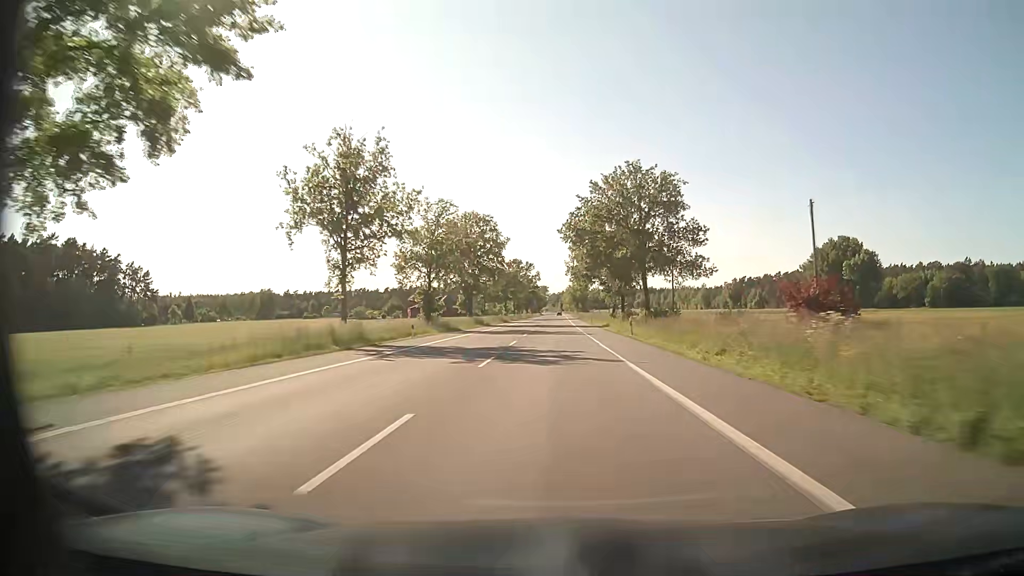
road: secondary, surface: asphalt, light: Day
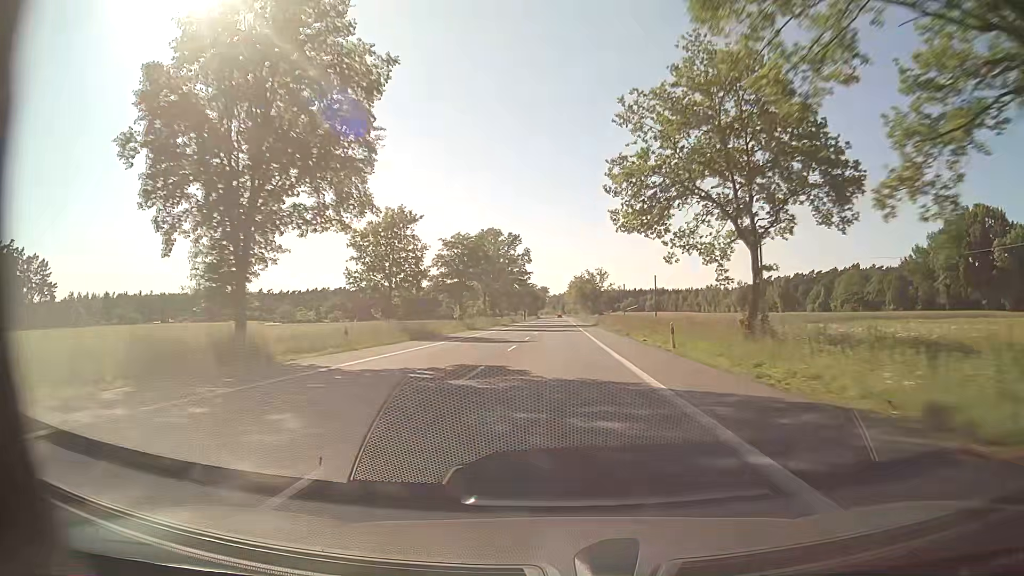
(-0.1, +64.5) m; 0°
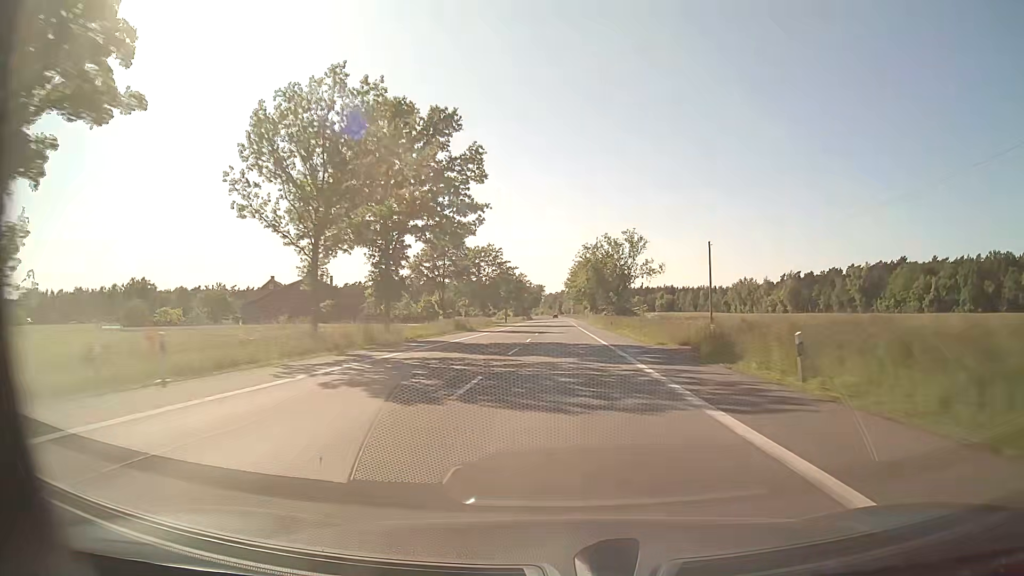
(+0.2, +64.4) m; 0°
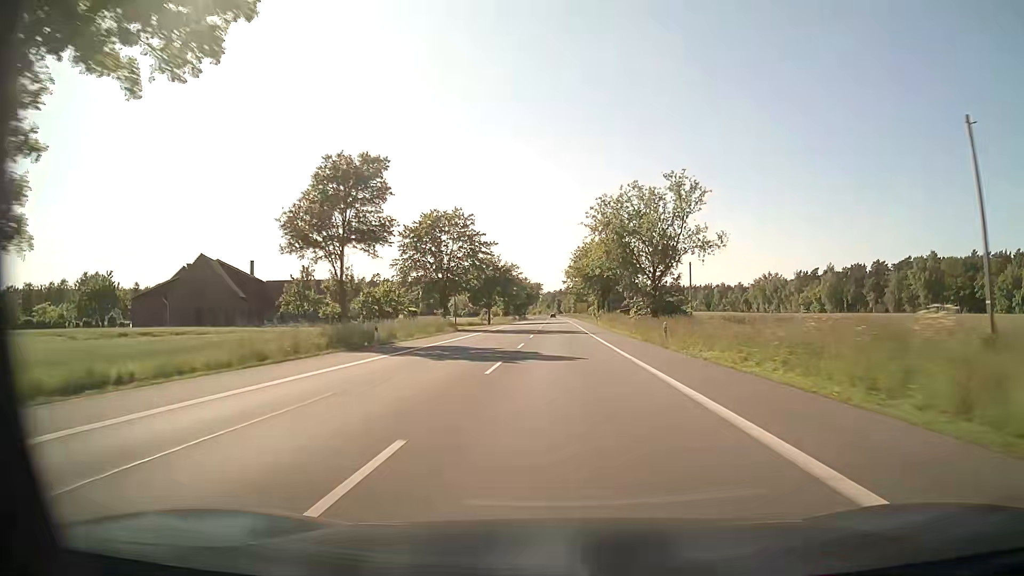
(+0.1, +32.2) m; 0°
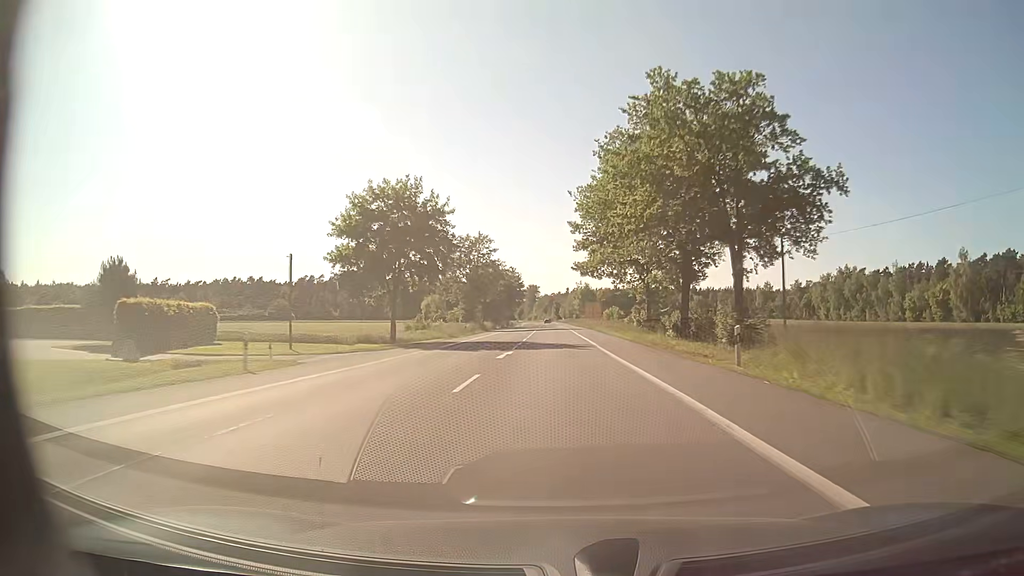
(0.0, +64.4) m; 0°
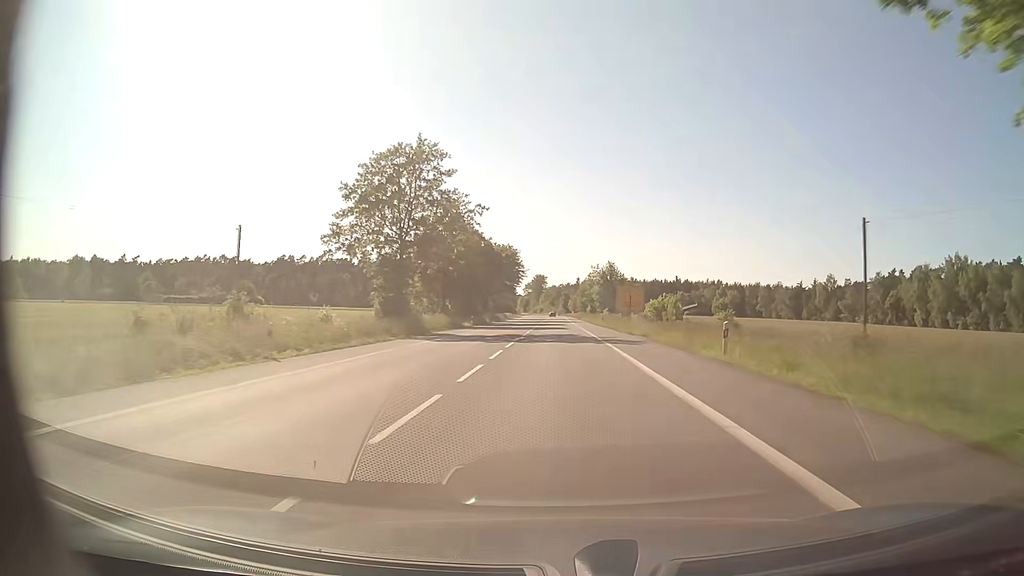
(-0.2, +47.4) m; -1°
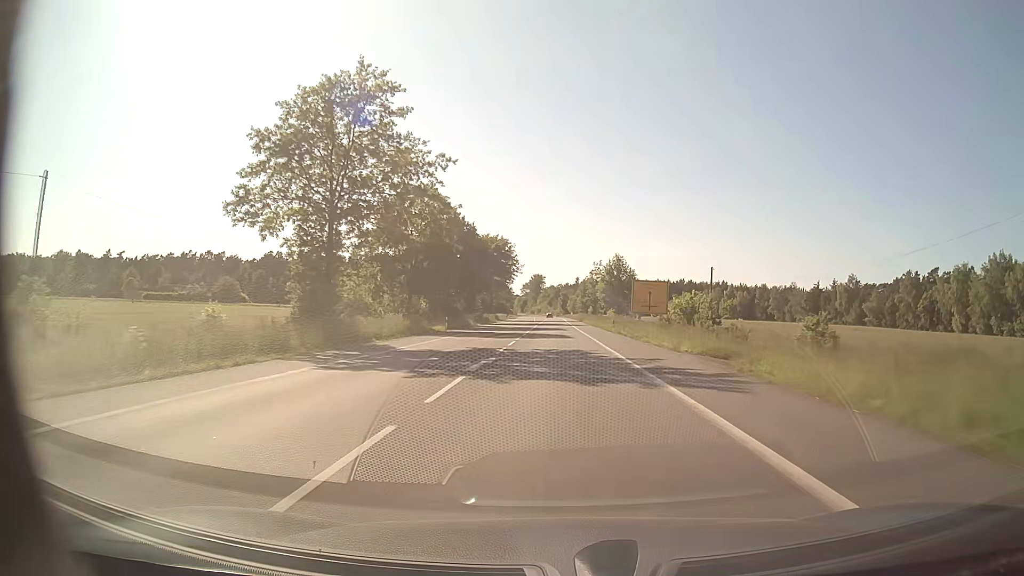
(0.0, +15.1) m; 0°
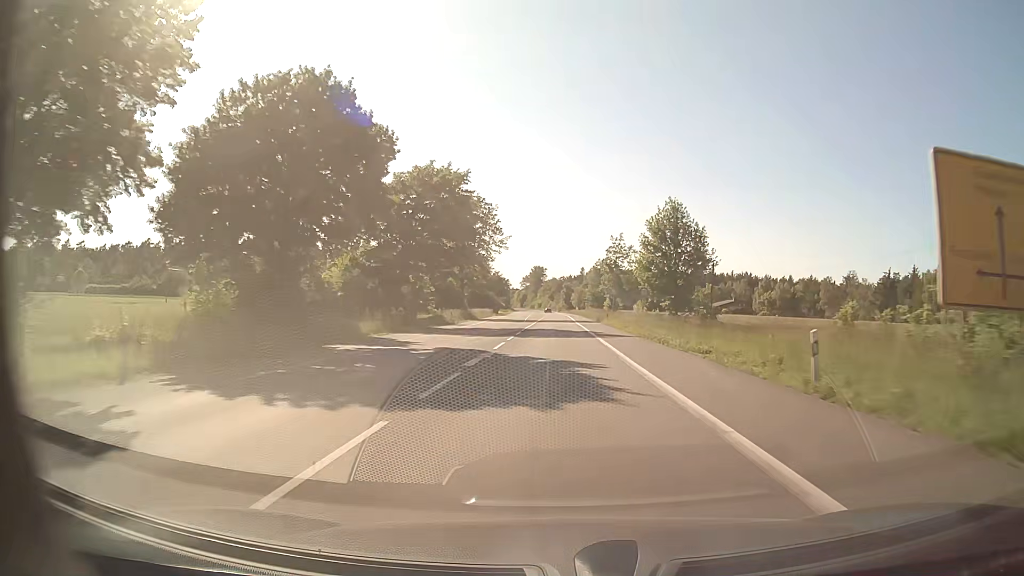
(0.0, +42.0) m; 0°
(0, +10) (0, +20) (0, +30) (0, +40) (0, +50) (0, +60) (0, +70) (-1, +80) (-1, +90) (-1, +100) m
